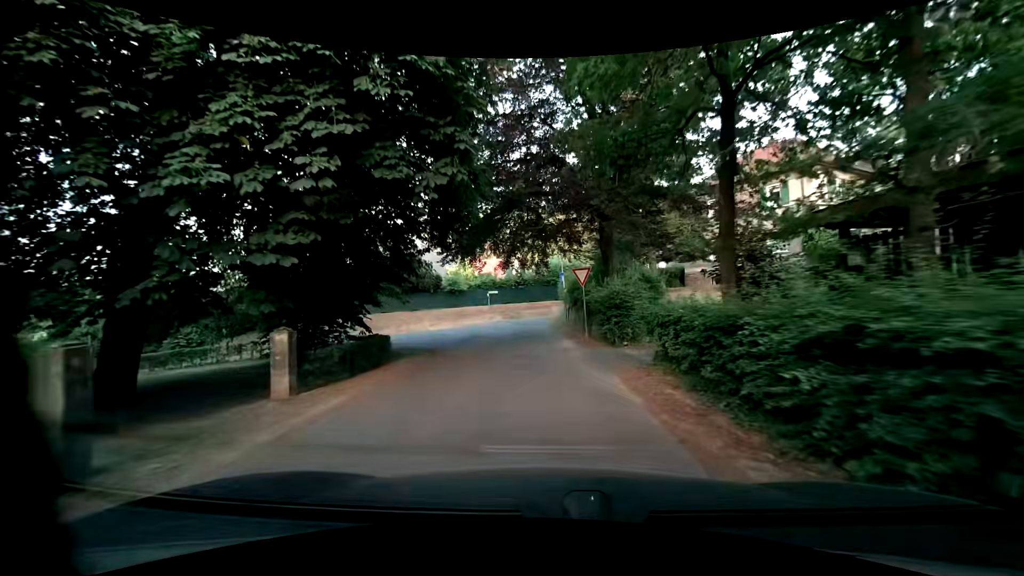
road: residential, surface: asphalt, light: Day
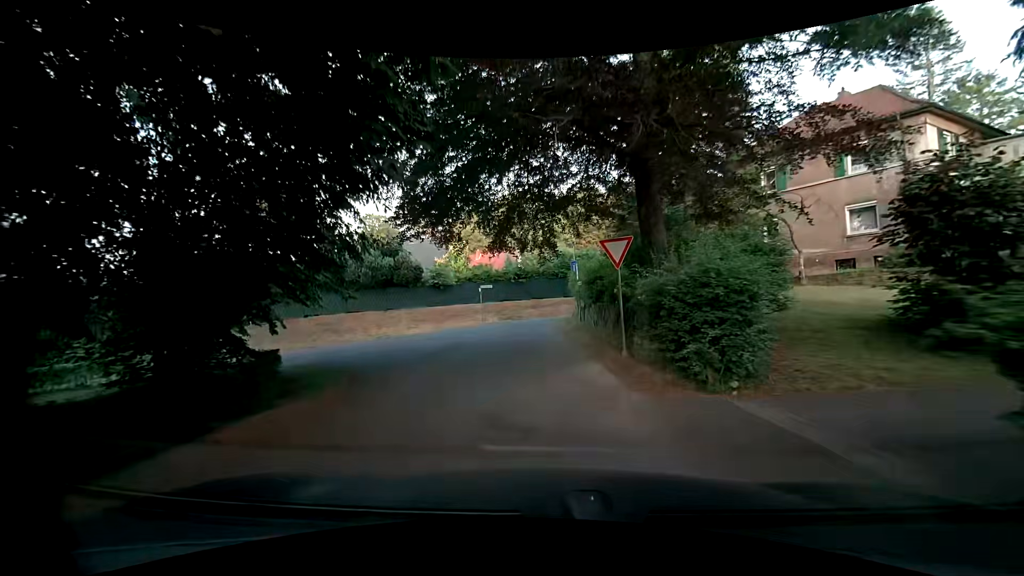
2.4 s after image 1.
(+0.1, +8.2) m; 0°
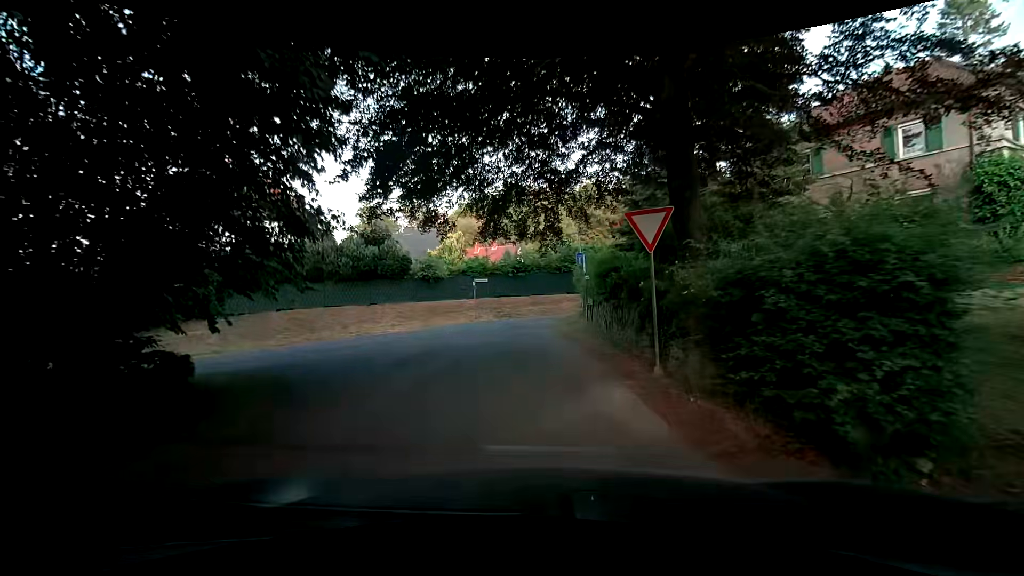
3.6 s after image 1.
(0.0, +3.3) m; +2°
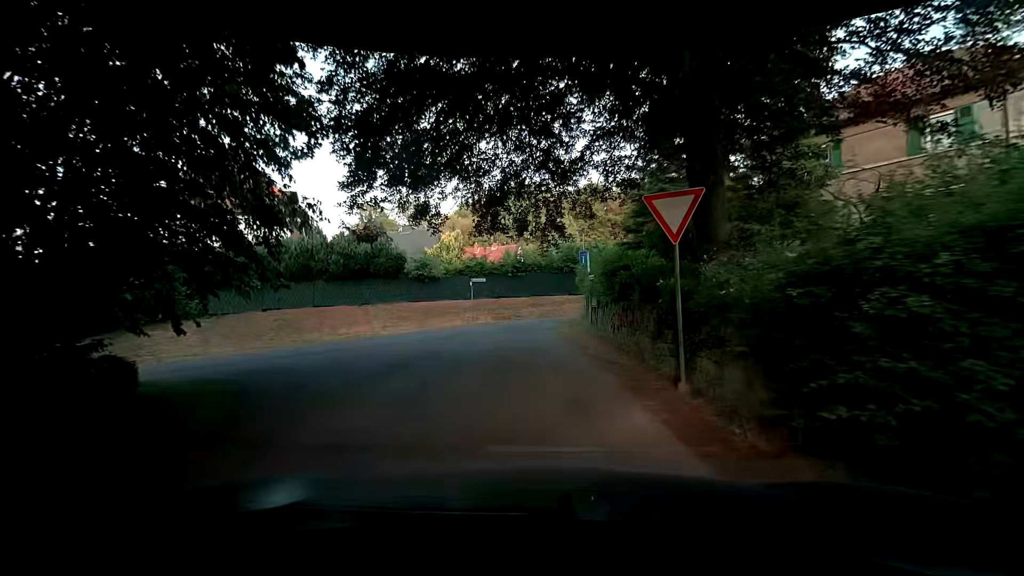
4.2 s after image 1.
(0.0, +1.5) m; 0°
